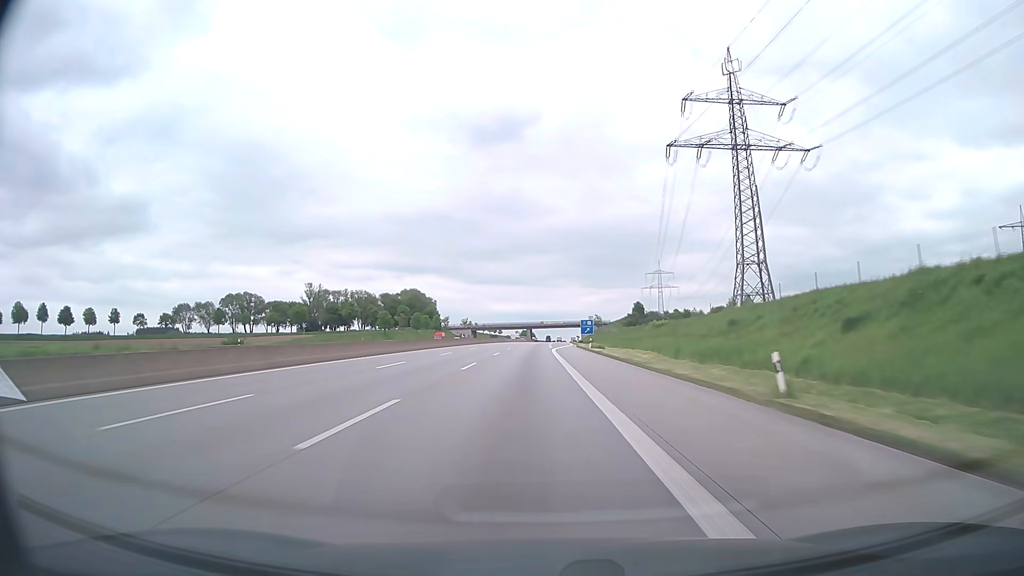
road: motorway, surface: asphalt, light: Day
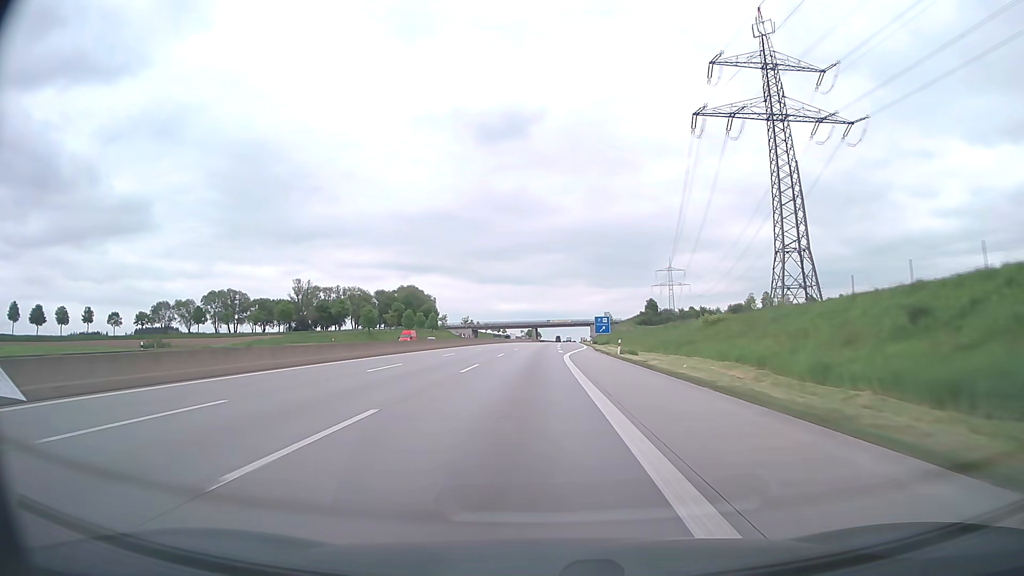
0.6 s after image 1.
(-0.1, +19.7) m; -1°
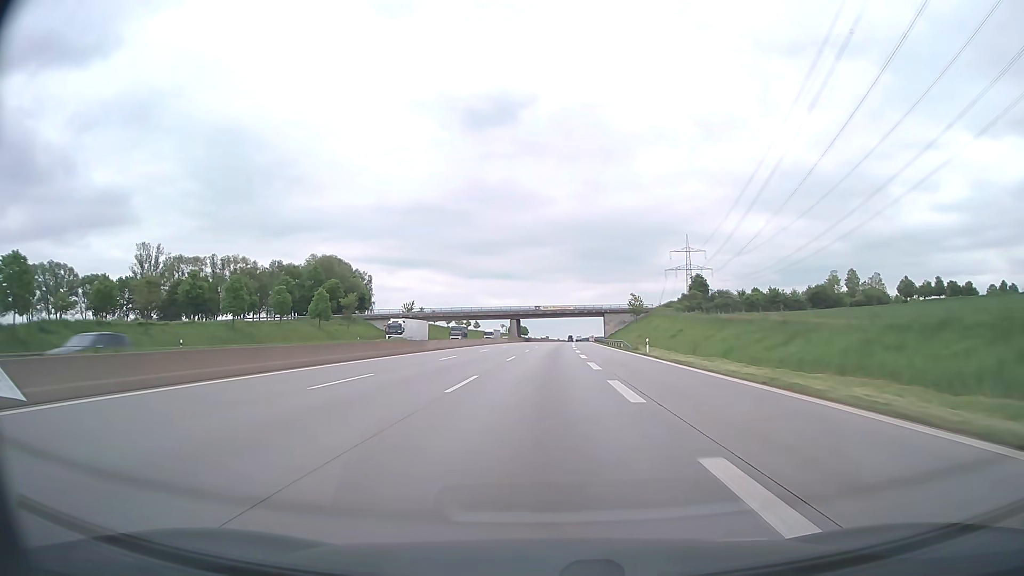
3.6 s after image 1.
(+0.4, +98.5) m; +1°
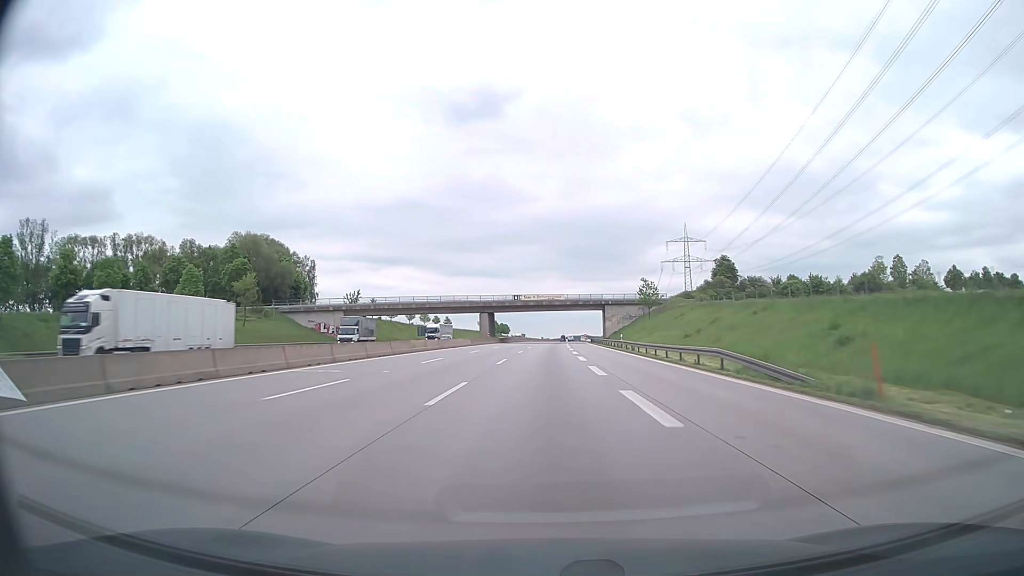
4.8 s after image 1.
(+0.3, +39.4) m; +1°
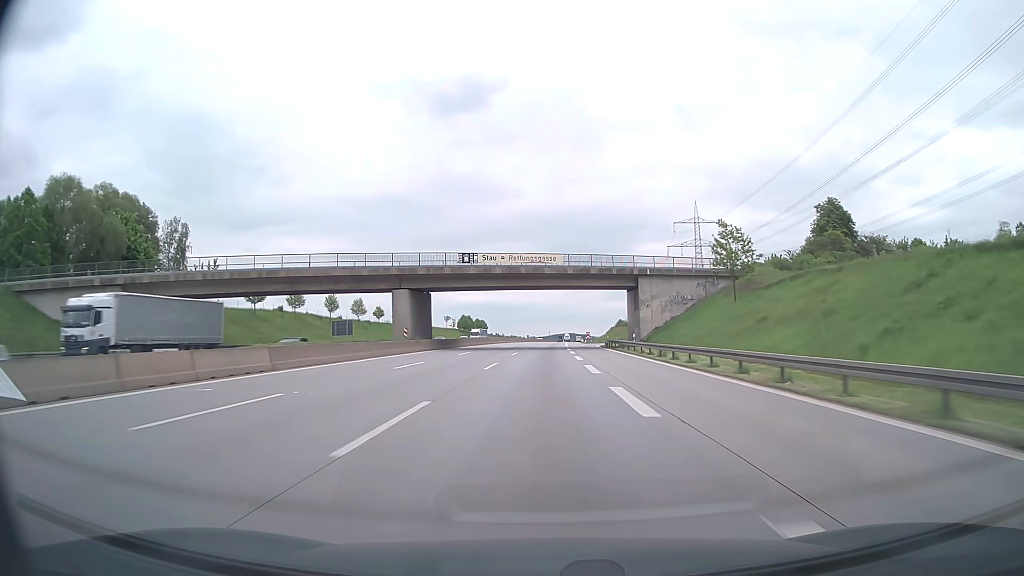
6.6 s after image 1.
(+0.7, +59.1) m; +1°
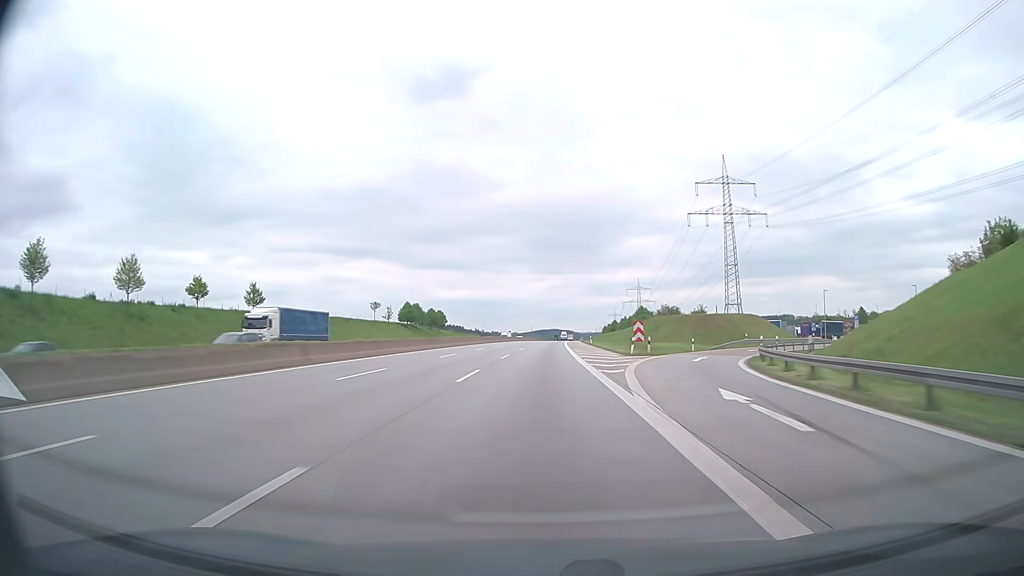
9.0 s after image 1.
(+1.1, +79.0) m; +1°
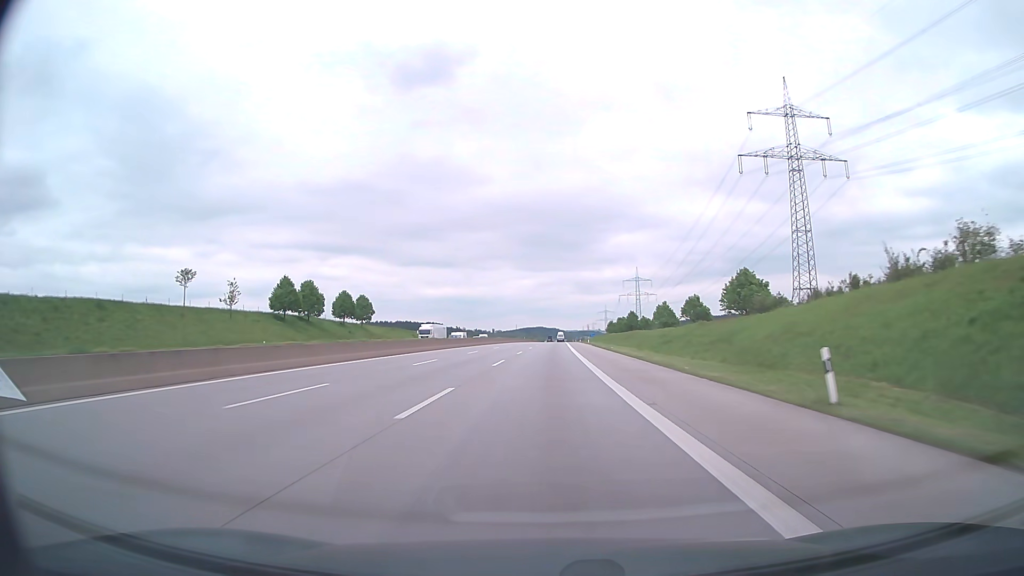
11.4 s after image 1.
(+1.3, +79.4) m; +2°
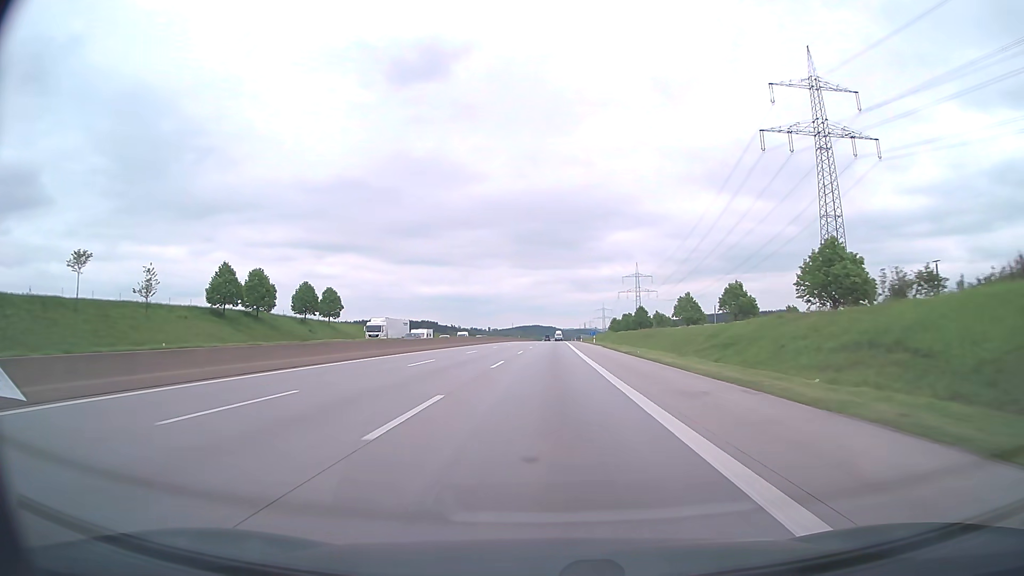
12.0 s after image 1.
(+0.1, +19.9) m; 0°
(0, +10) (0, +20) (0, +30) (0, +40) (+1, +50) (+1, +60) (+1, +70) (+1, +80) (+2, +90) (+2, +100) m
